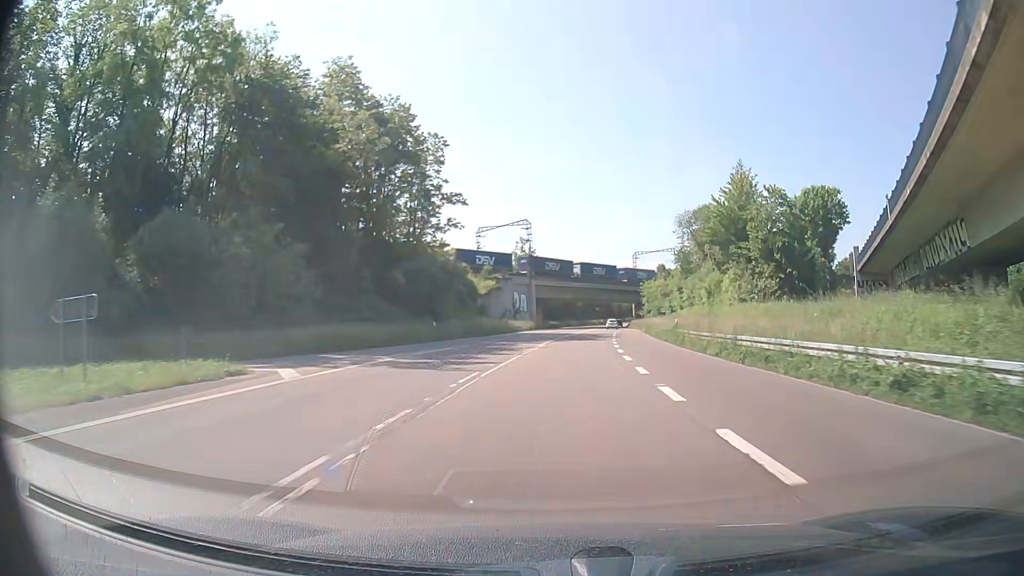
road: primary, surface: asphalt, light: Day
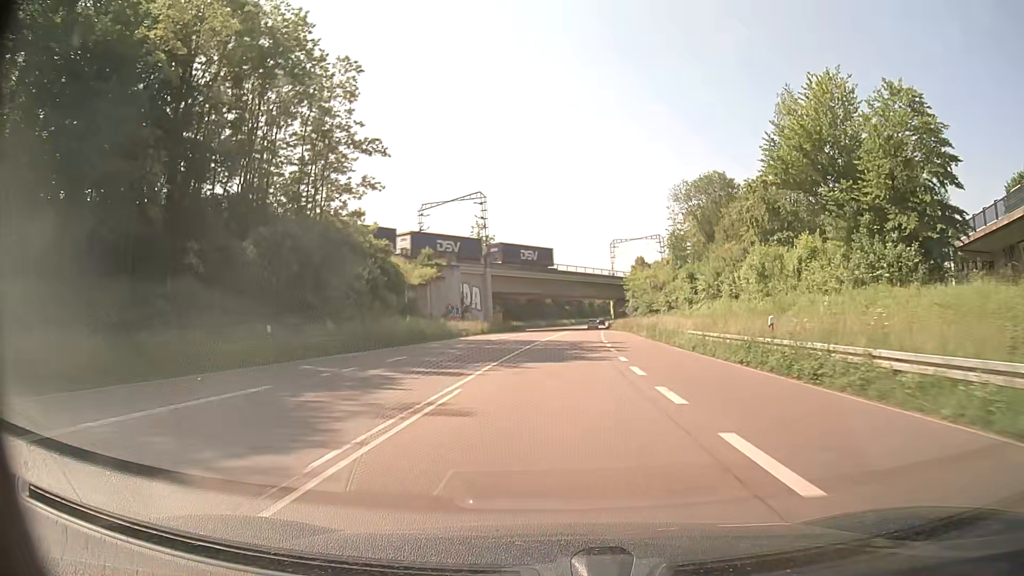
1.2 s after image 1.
(+0.7, +23.7) m; +3°
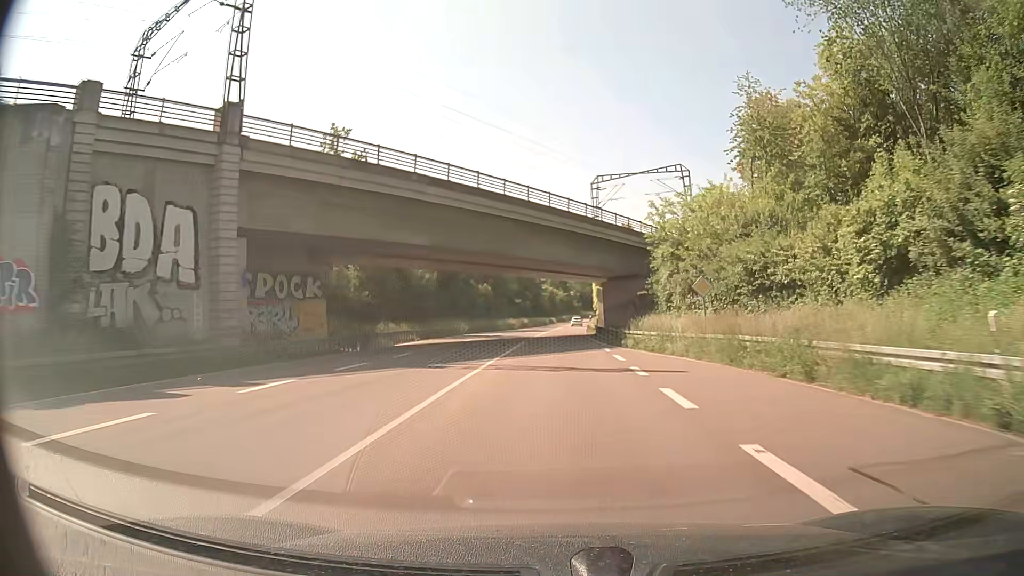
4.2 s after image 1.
(+2.2, +59.5) m; +4°
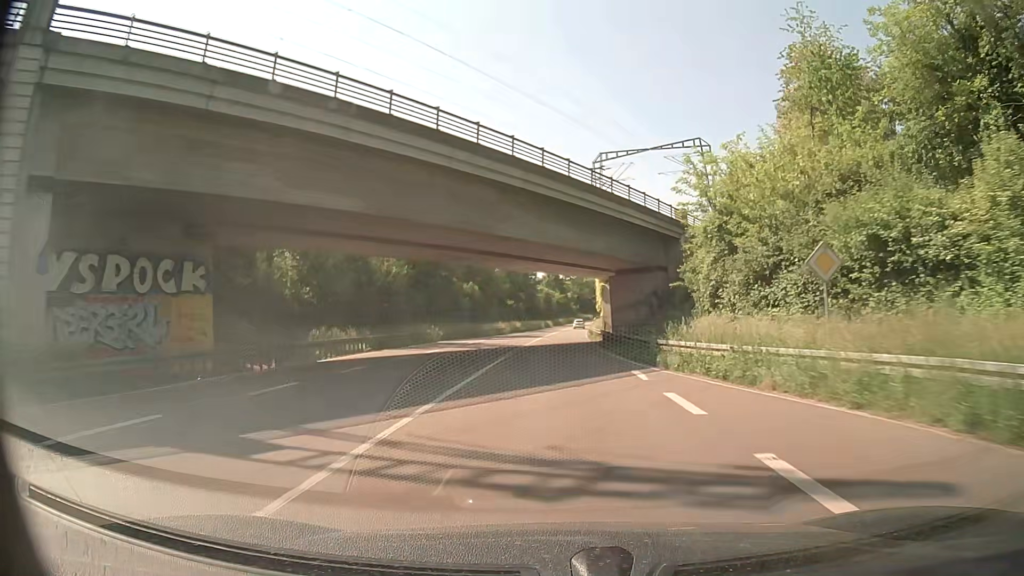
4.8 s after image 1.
(0.0, +11.9) m; 0°
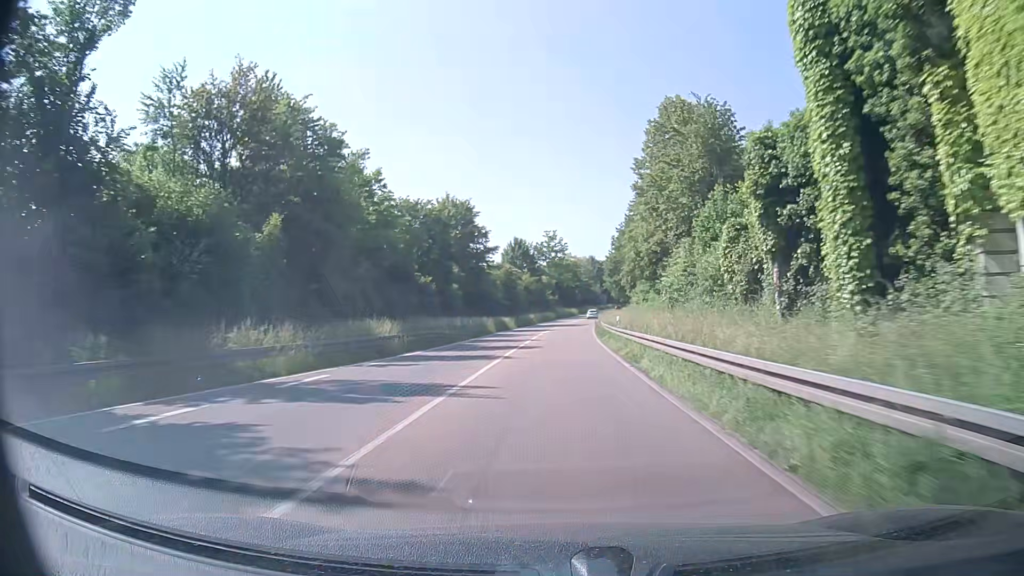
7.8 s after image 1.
(+1.3, +59.9) m; +2°
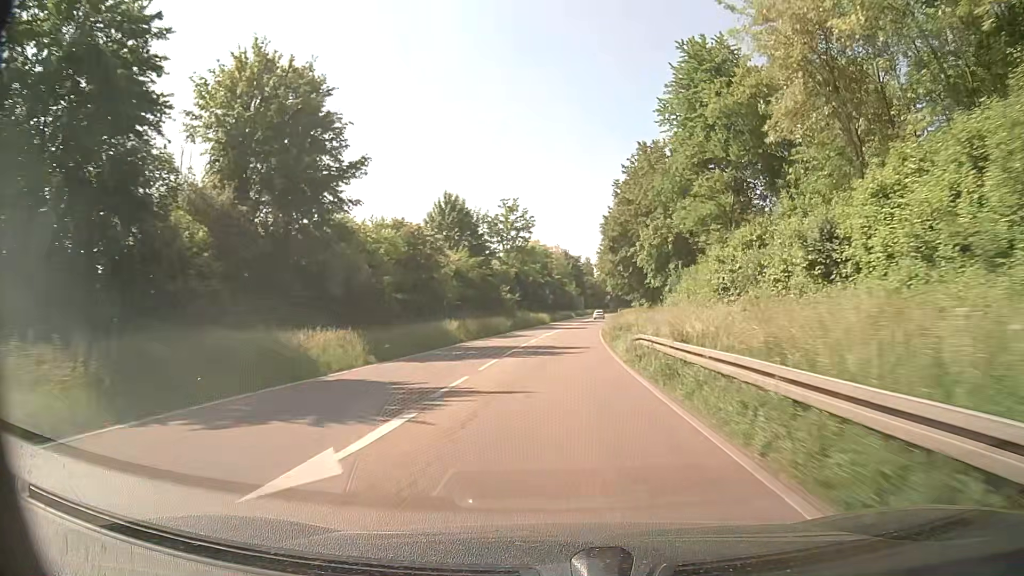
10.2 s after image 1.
(+1.6, +47.5) m; +3°
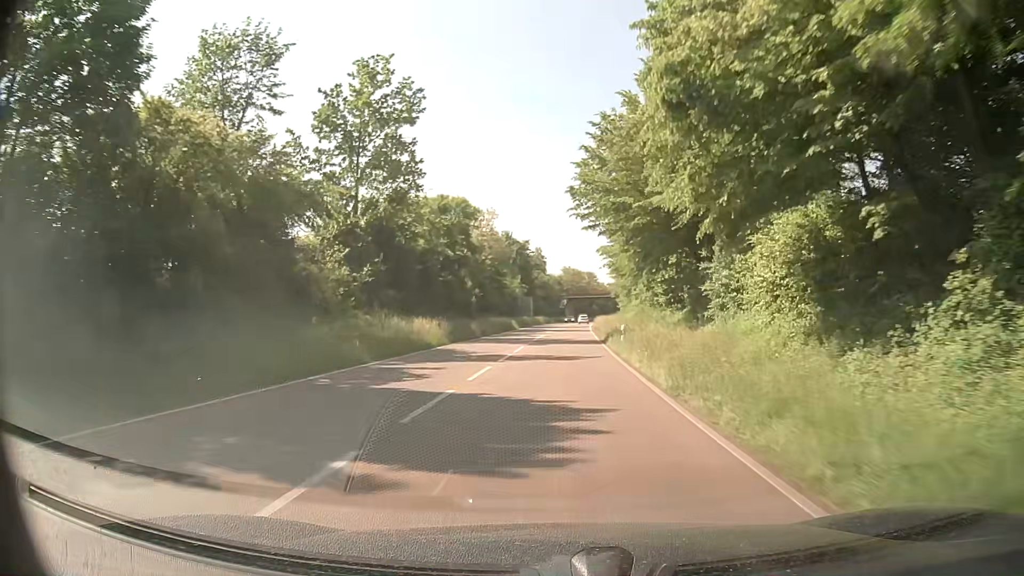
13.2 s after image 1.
(+2.4, +57.8) m; +5°
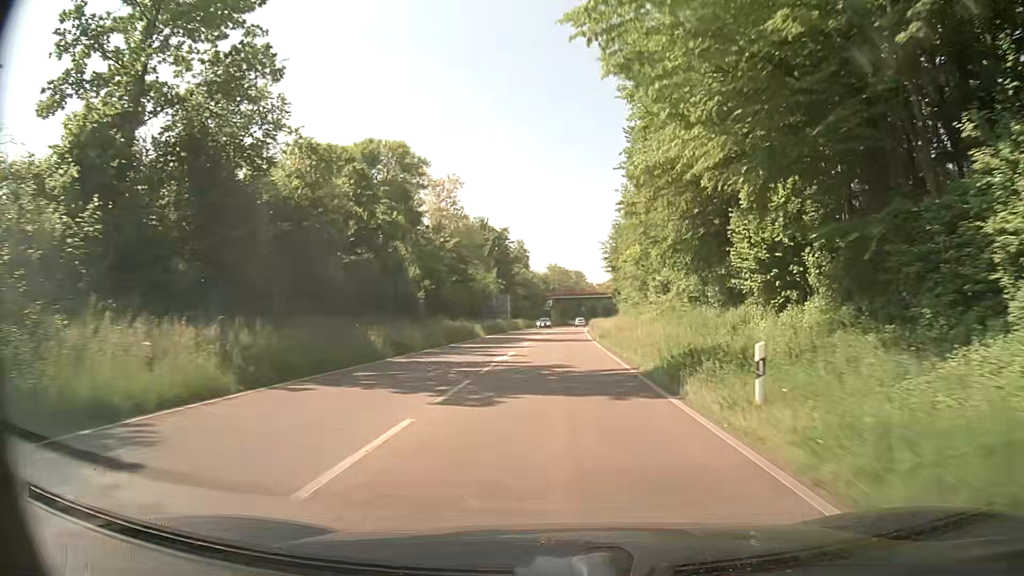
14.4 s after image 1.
(+0.2, +22.7) m; +1°
(0, +10) (0, +20) (0, +30) (+1, +40) (+1, +50) (+1, +60) (+2, +70) (+2, +80) (+3, +90) (+4, +100) m
